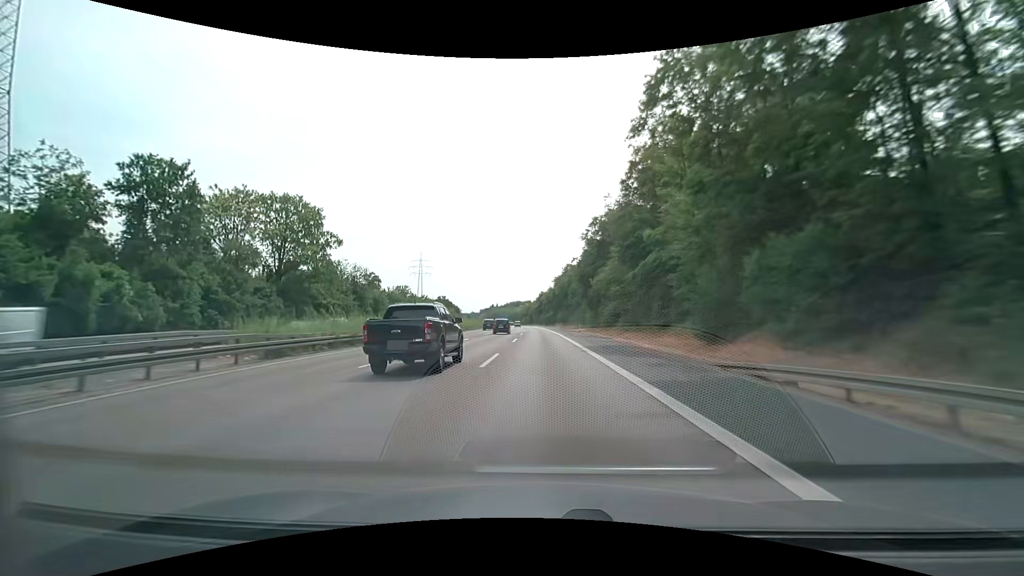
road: motorway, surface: asphalt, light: Day
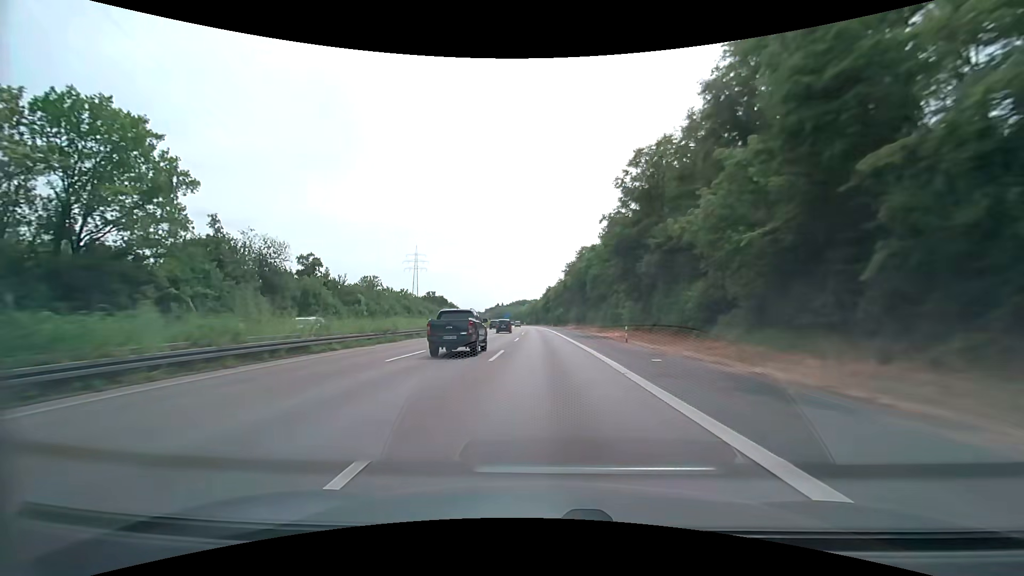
(-0.2, +33.8) m; -1°
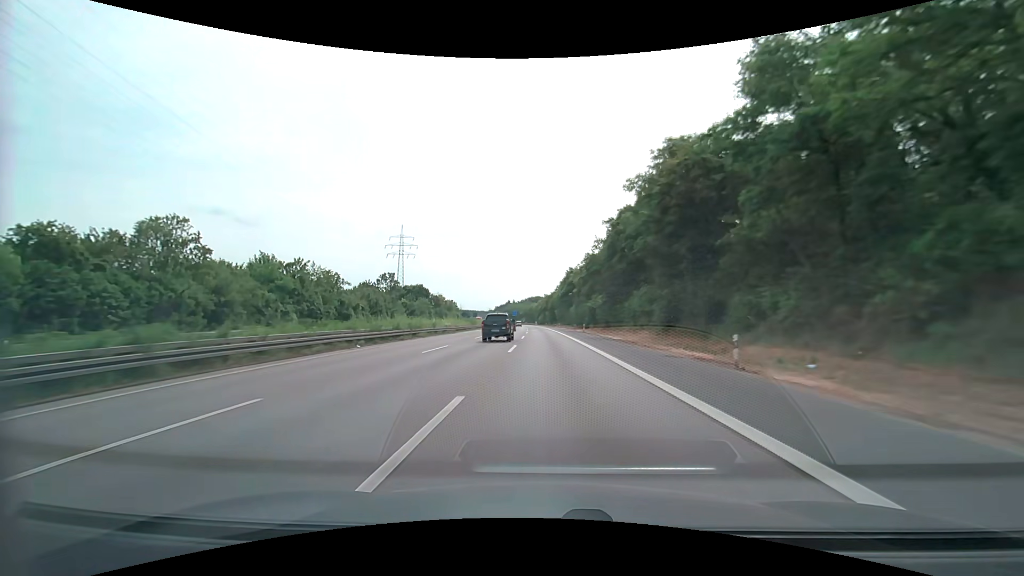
(-1.1, +67.8) m; -2°
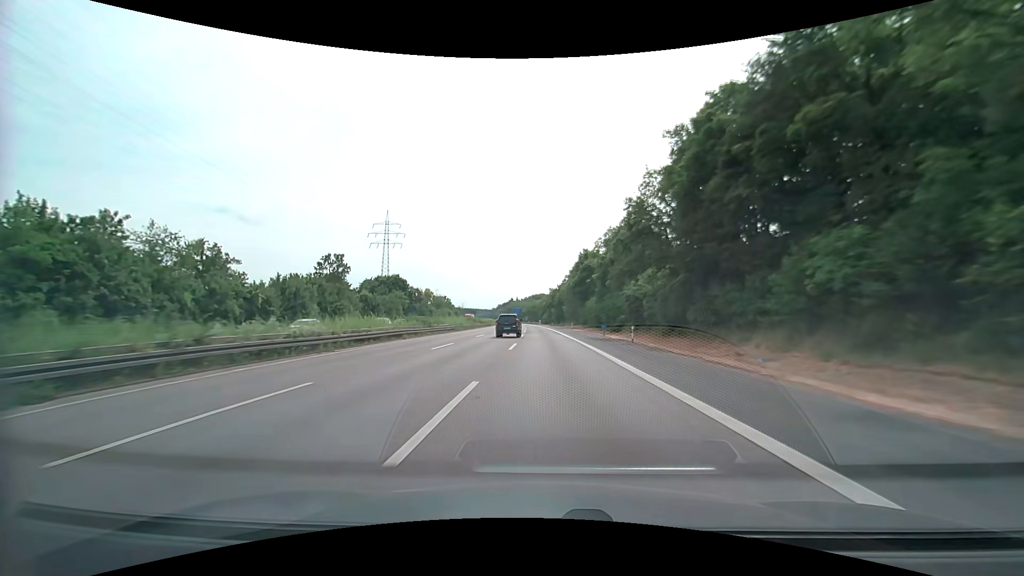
(0.0, +34.0) m; -1°
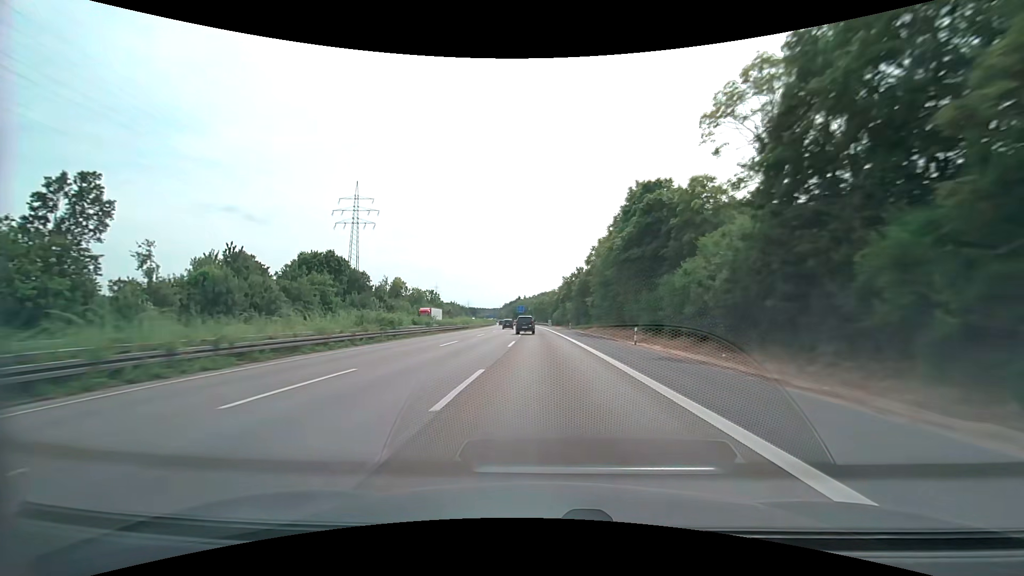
(-0.2, +51.3) m; -1°
(0, +10) (0, +20) (0, +30) (0, +40) (0, +50) (-1, +60) (-1, +70) (-1, +80) (-1, +90) (-2, +100) m
